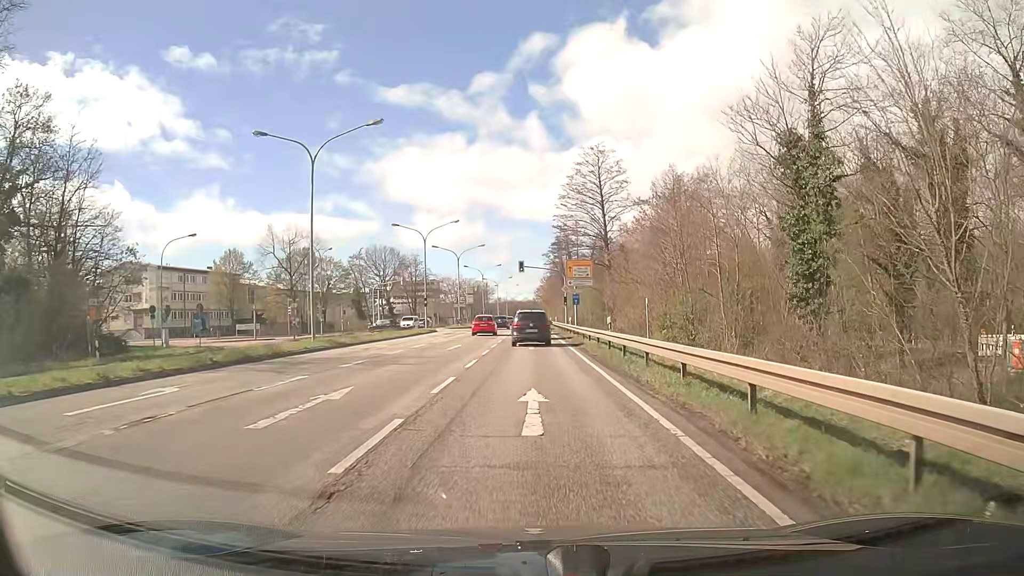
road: primary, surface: asphalt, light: Day
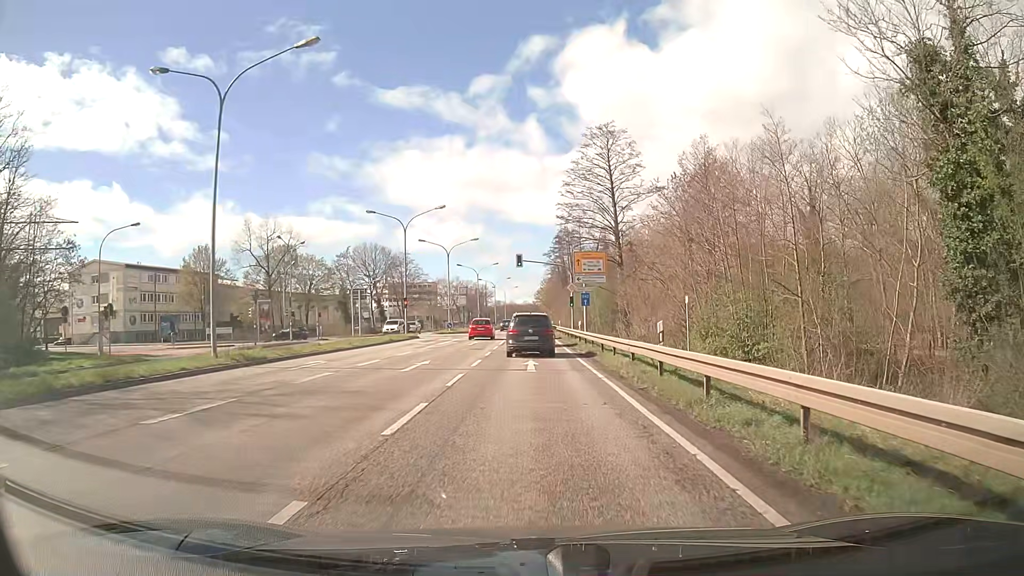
(0.0, +9.8) m; -1°
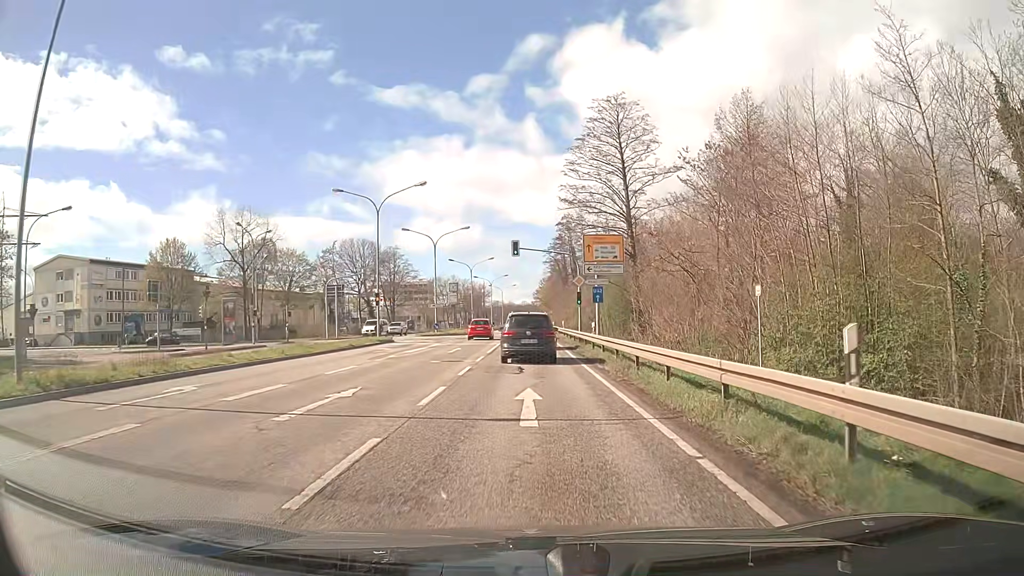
(+0.2, +9.2) m; +1°
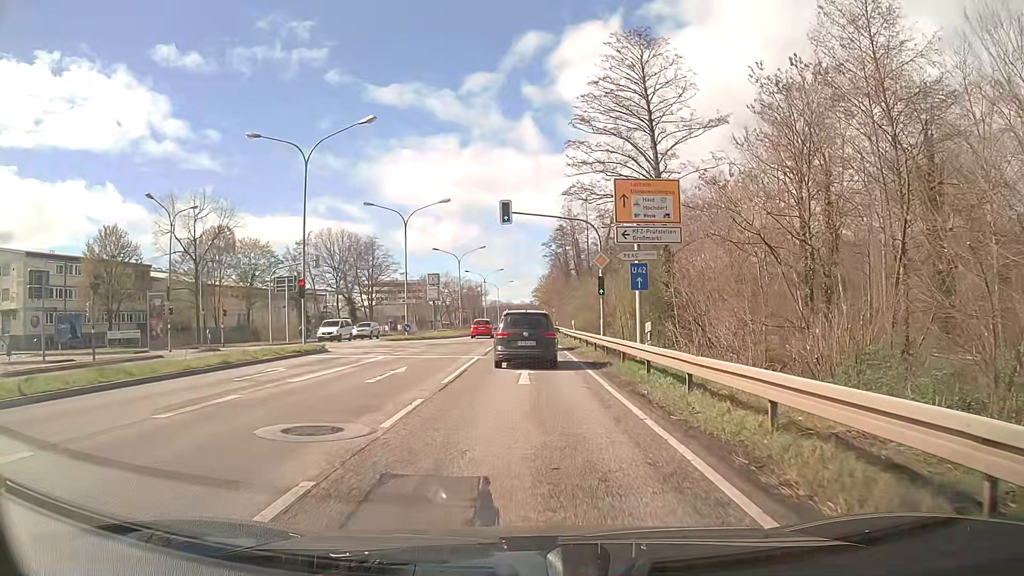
(0.0, +14.4) m; -1°
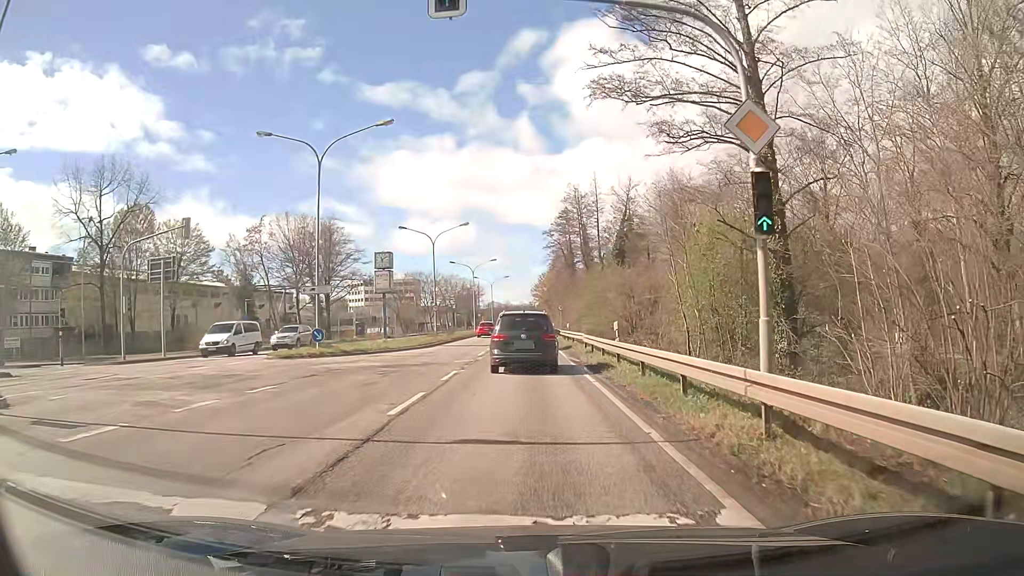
(+0.2, +20.4) m; +1°
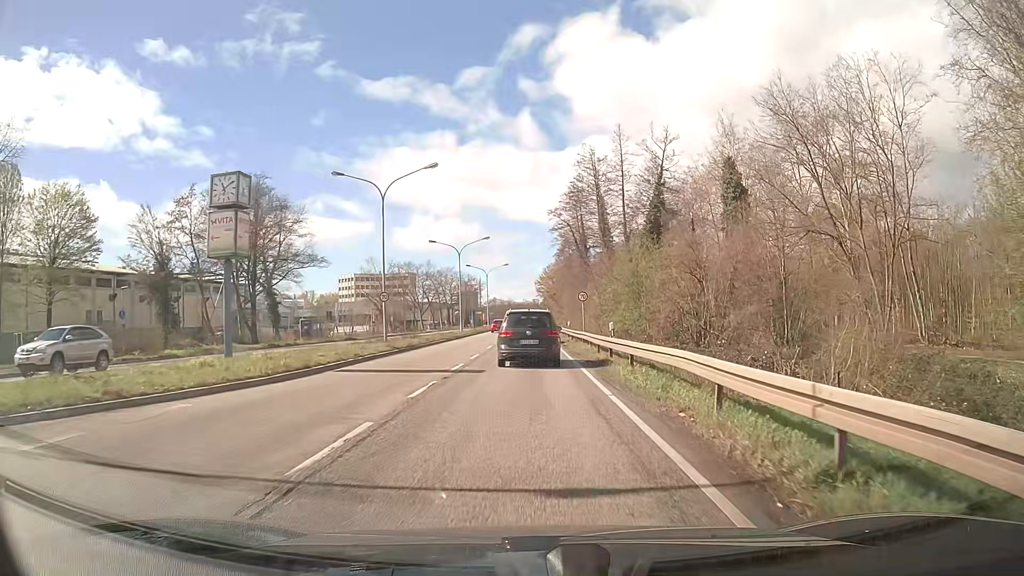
(0.0, +22.2) m; 0°
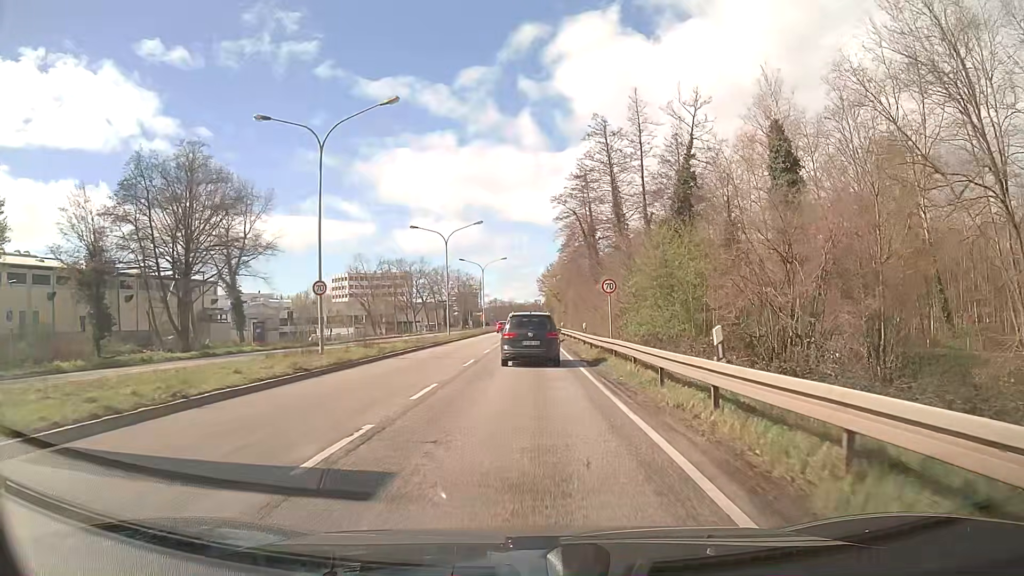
(0.0, +12.2) m; 0°
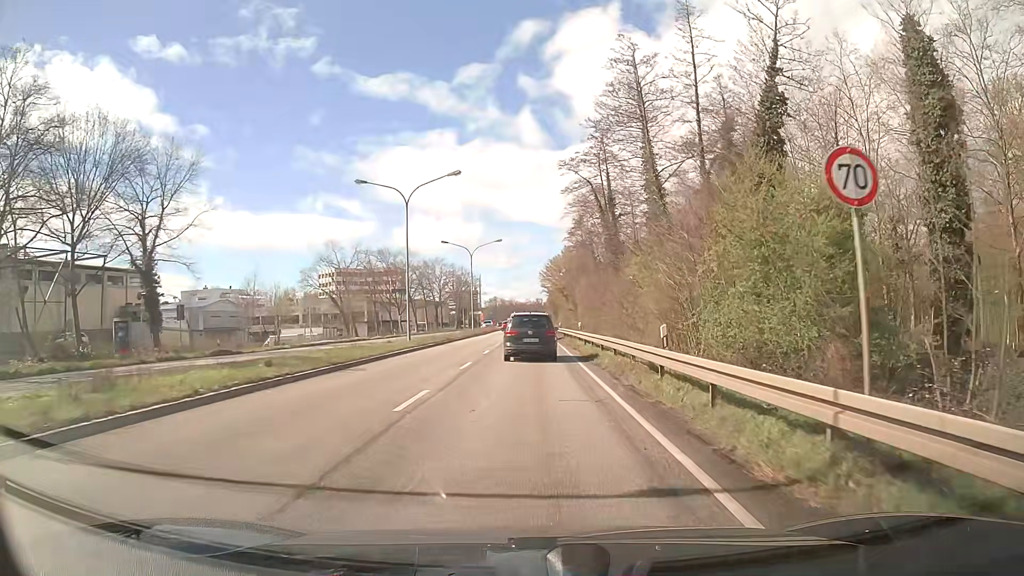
(-0.1, +19.9) m; 0°
(0, +10) (0, +20) (0, +30) (-1, +40) (-1, +50) (-1, +60) (-1, +70) (-1, +80) (-1, +90) (-1, +100) m
